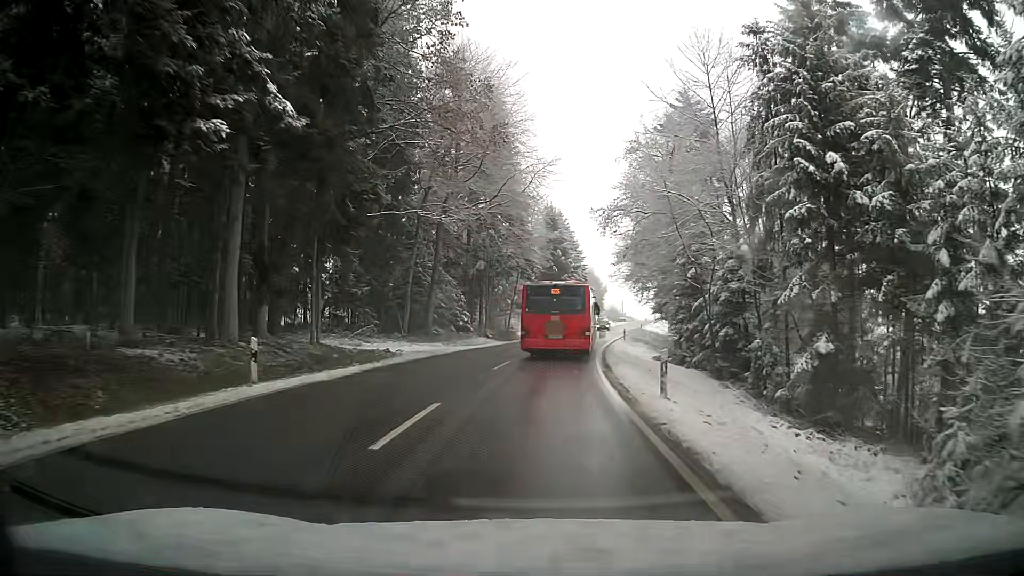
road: tertiary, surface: asphalt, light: Day
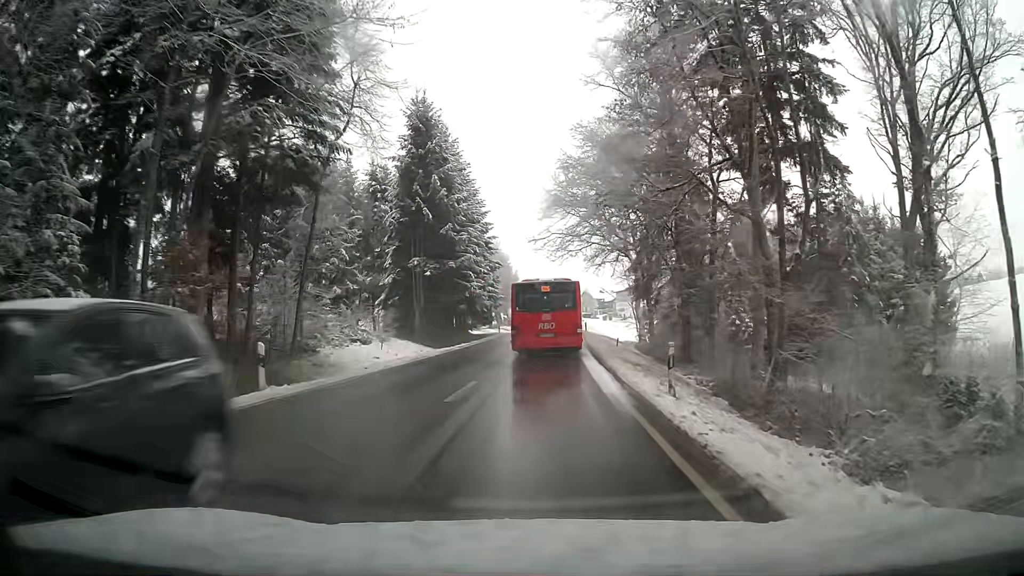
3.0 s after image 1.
(+4.1, +43.2) m; +9°
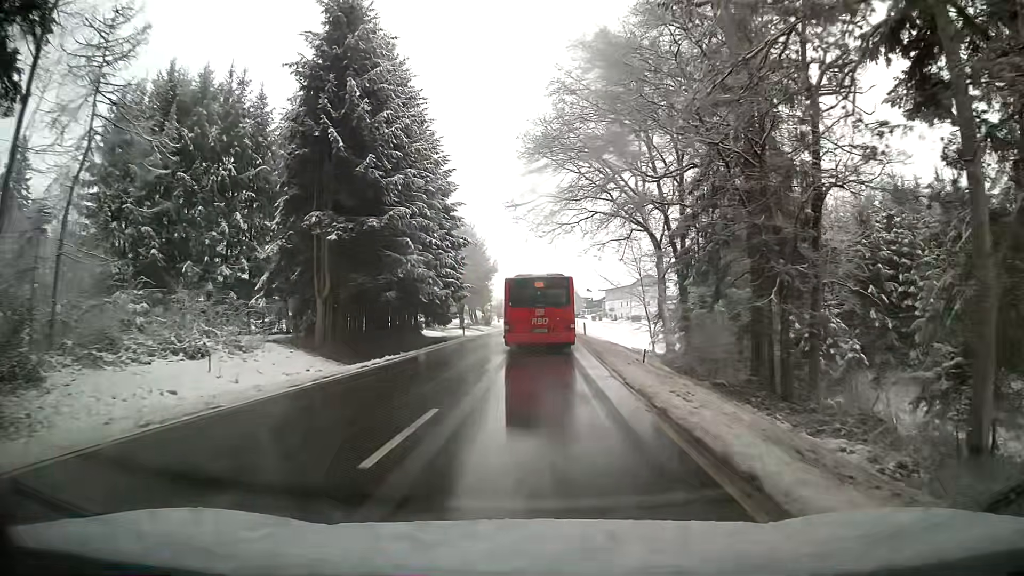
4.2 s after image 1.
(+0.1, +17.1) m; +1°
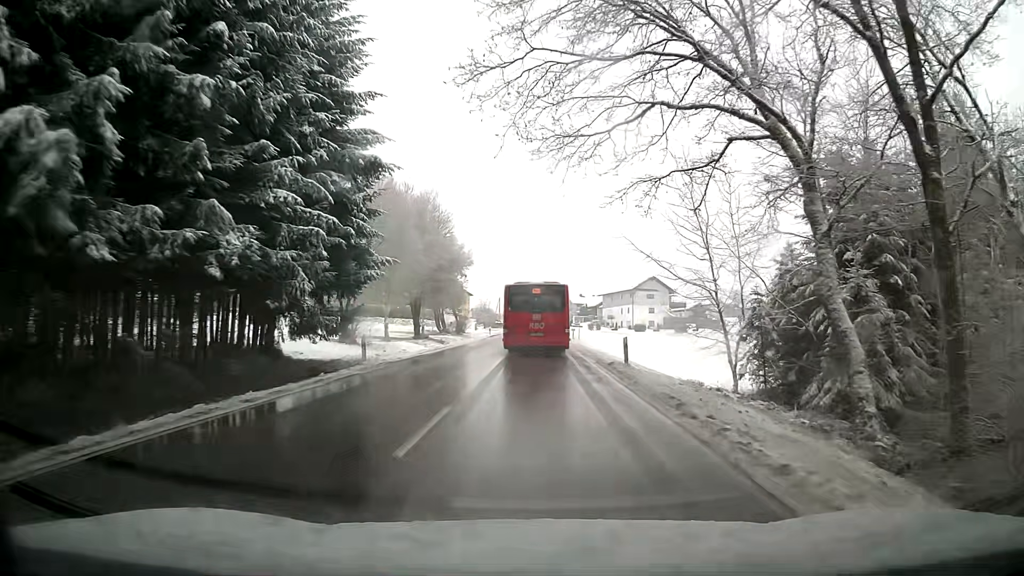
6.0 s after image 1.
(+0.2, +23.3) m; +1°
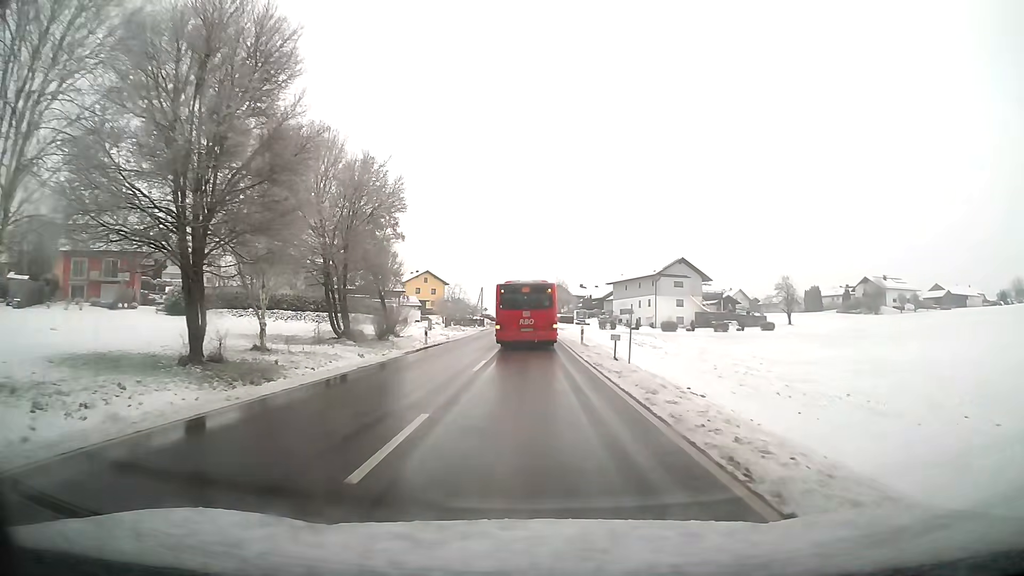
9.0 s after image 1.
(+0.4, +36.9) m; +1°
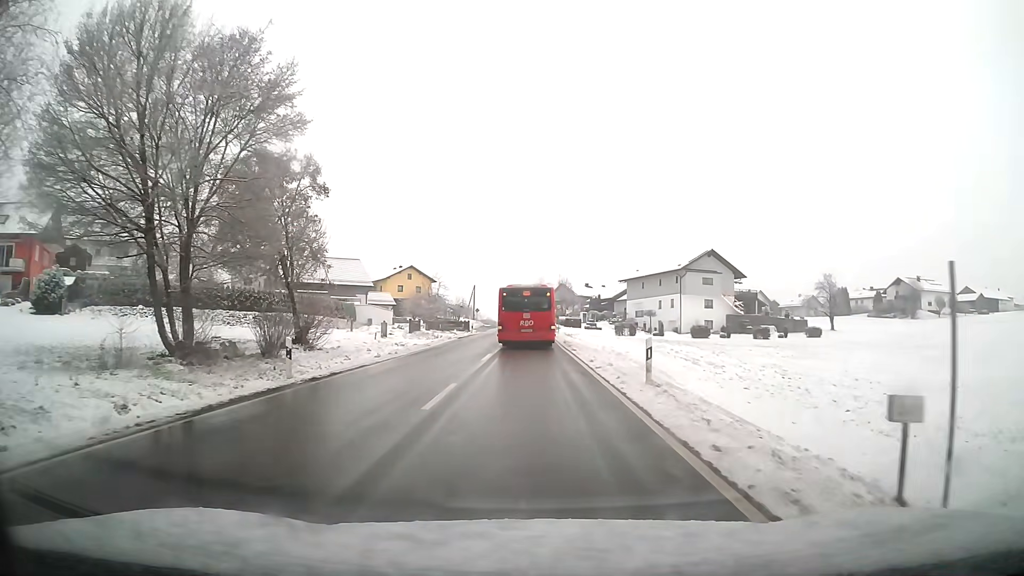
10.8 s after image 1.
(0.0, +19.0) m; 0°
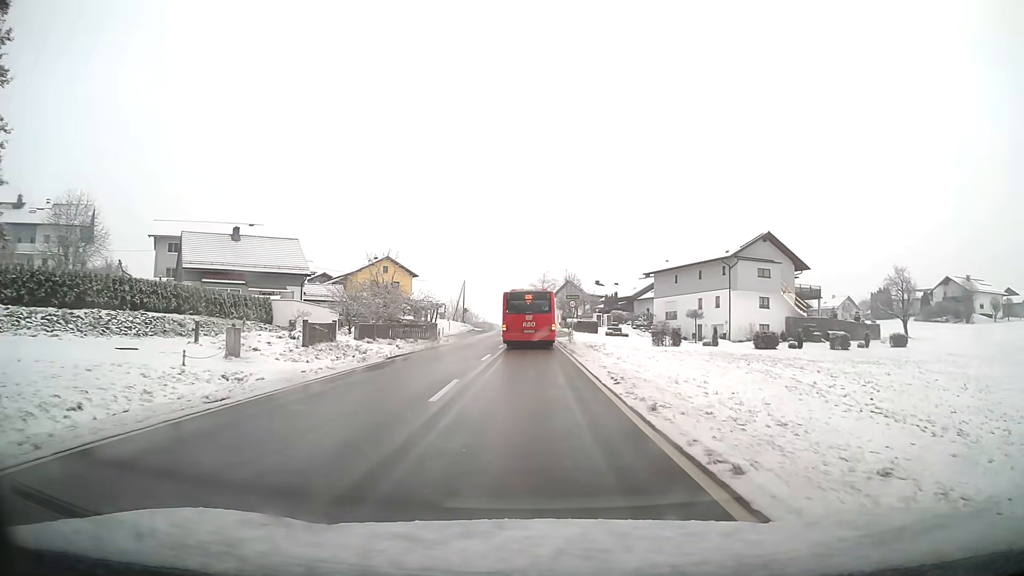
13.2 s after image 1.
(-0.1, +22.9) m; 0°
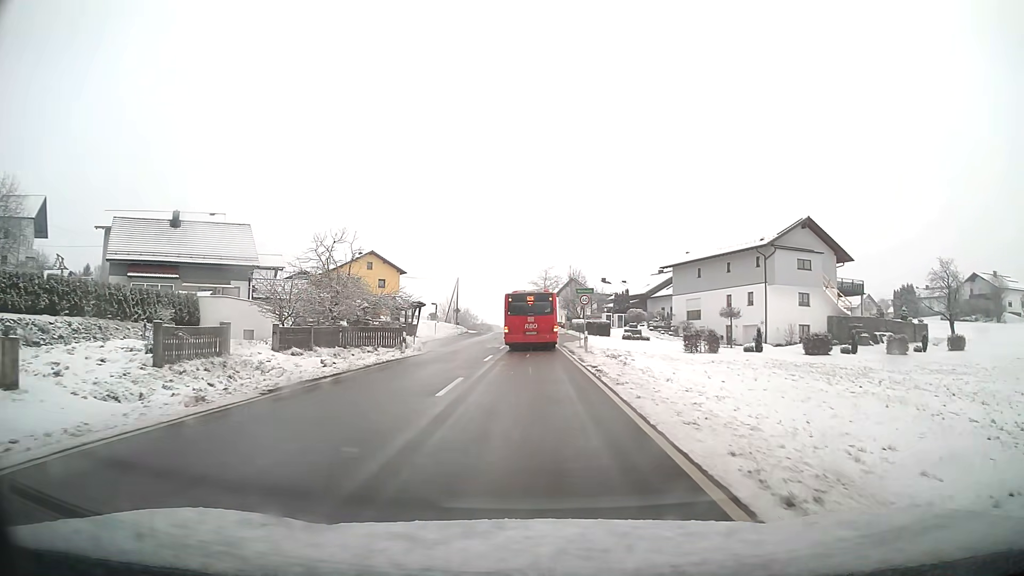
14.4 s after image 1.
(0.0, +11.0) m; 0°
(0, +10) (0, +20) (0, +30) (0, +40) (0, +50) (0, +60) (0, +70) (0, +80) (-1, +90) (-1, +100) m
